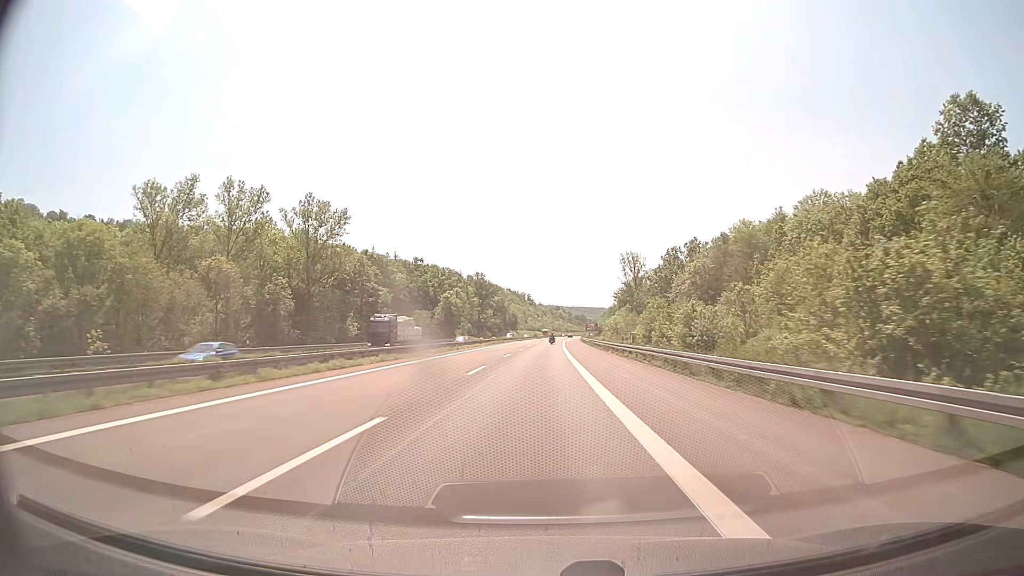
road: motorway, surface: concrete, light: Day
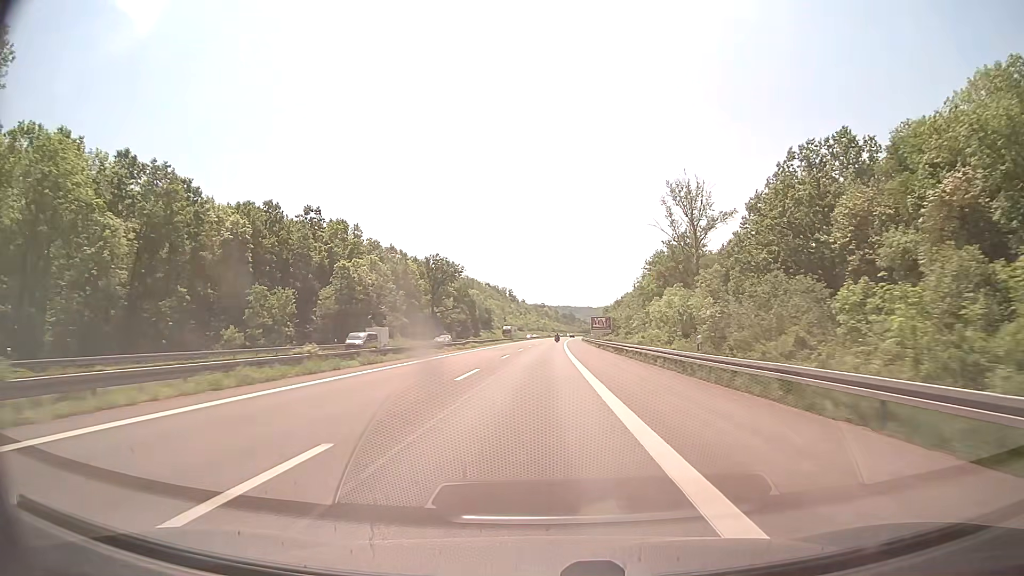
(+0.8, +74.2) m; +1°
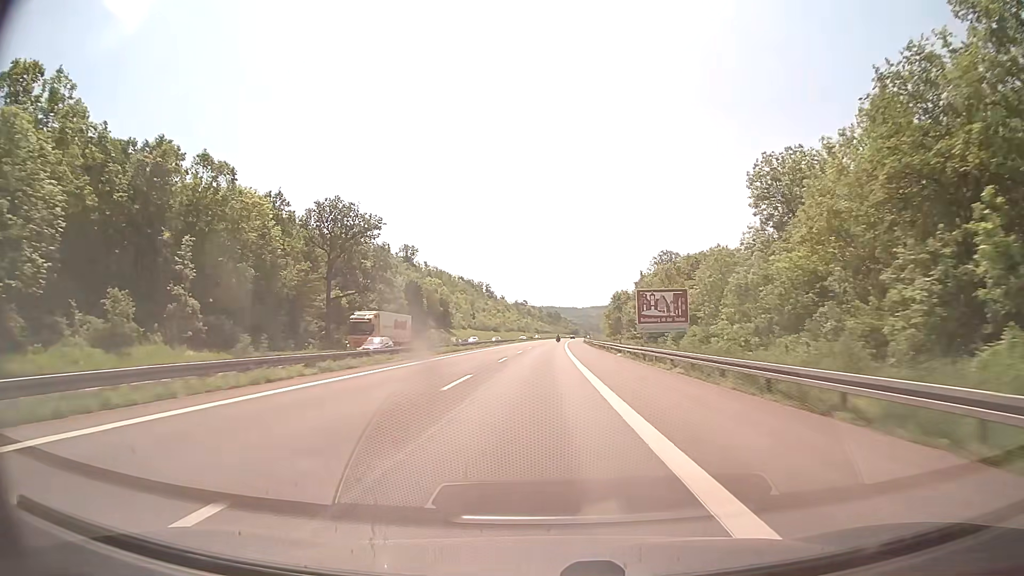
(+0.9, +74.5) m; +1°
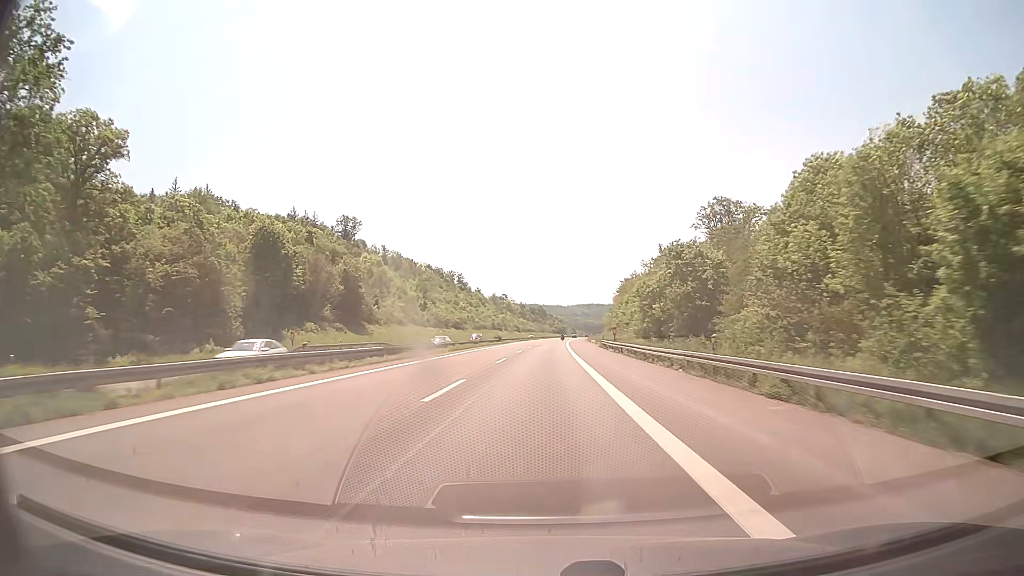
(+0.8, +74.7) m; +1°
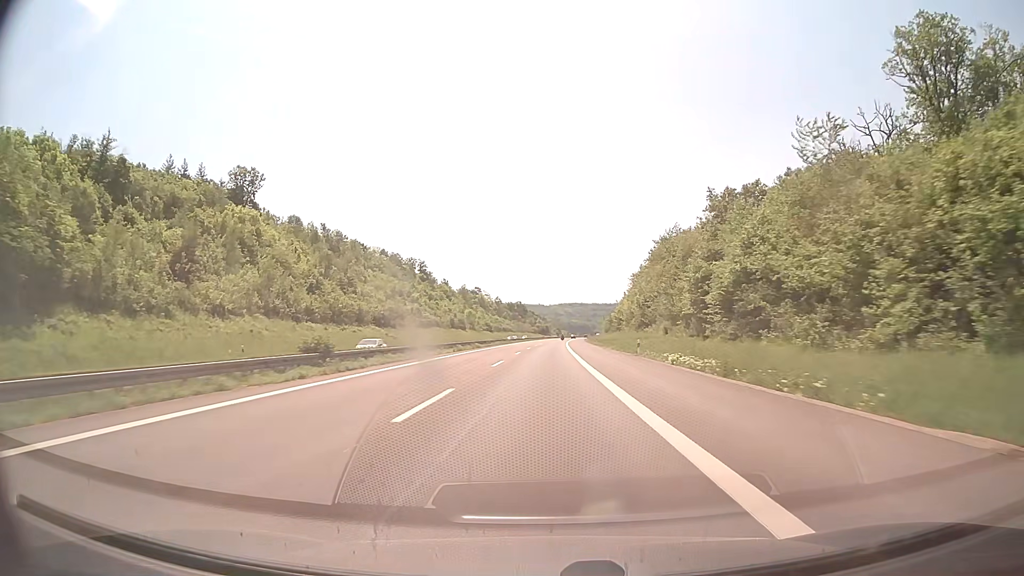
(+1.0, +74.6) m; +2°
